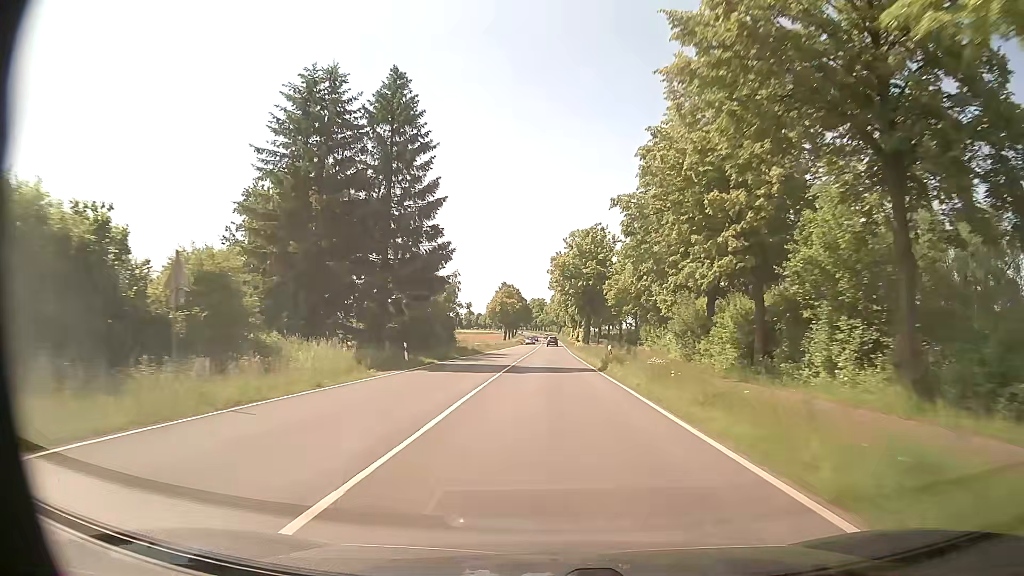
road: primary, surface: asphalt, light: Day
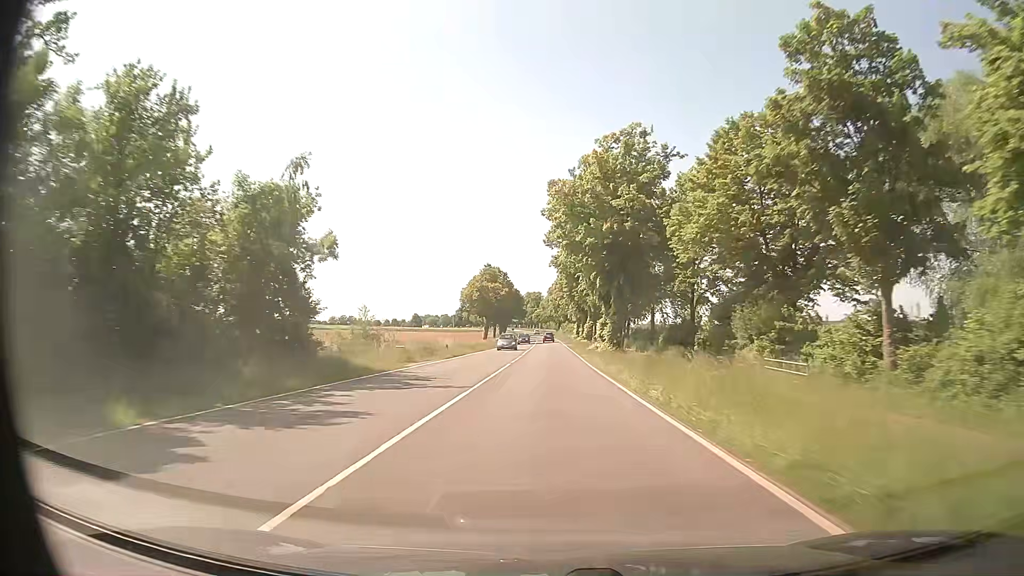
(+0.1, +37.9) m; 0°
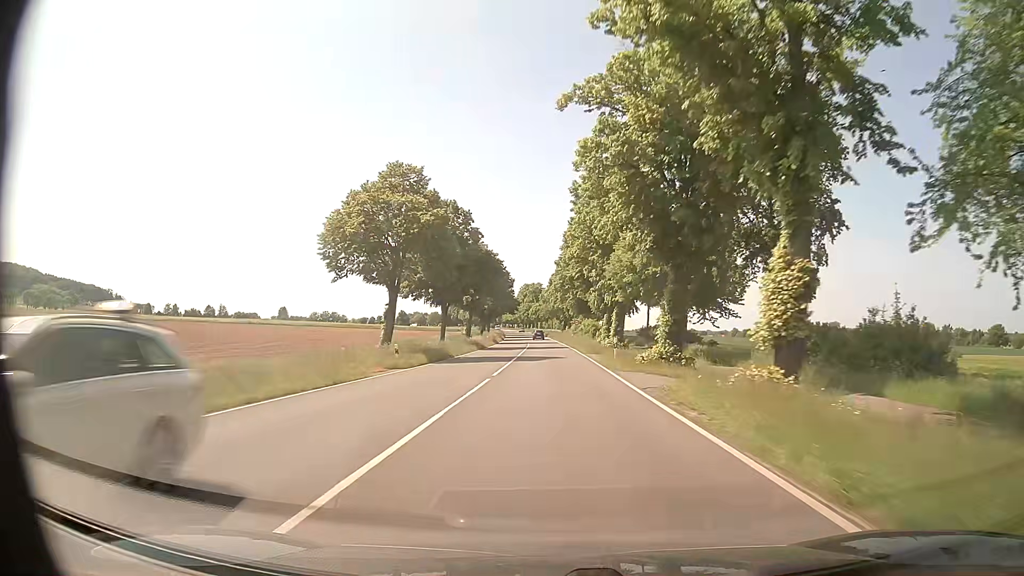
(0.0, +65.1) m; 0°
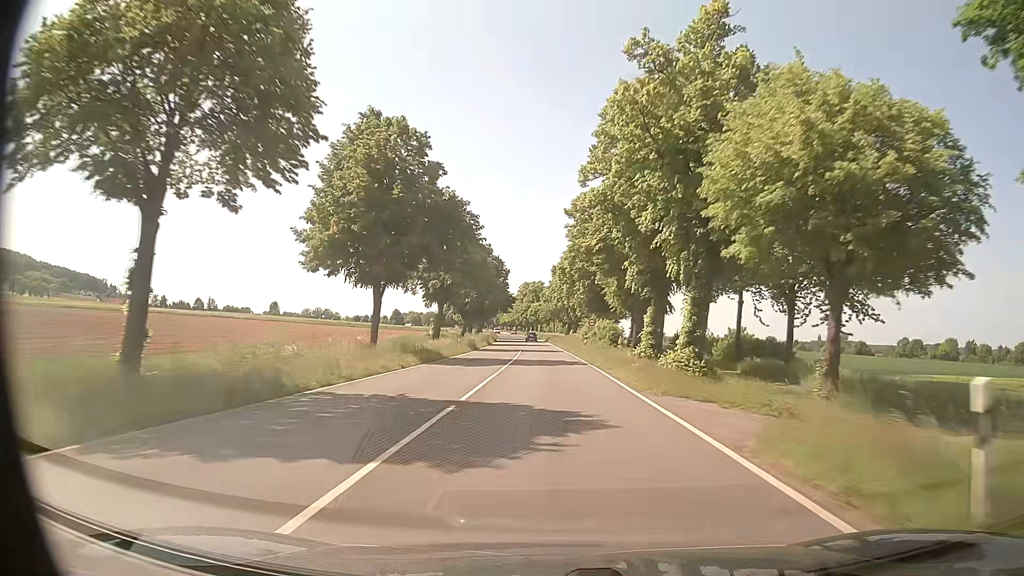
(-0.1, +26.5) m; 0°
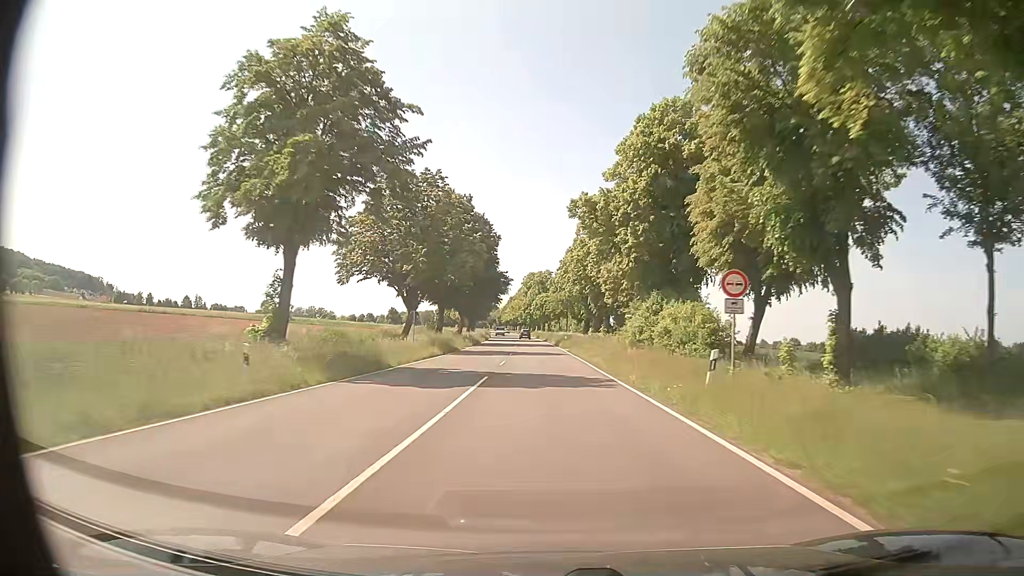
(-0.2, +40.1) m; -1°
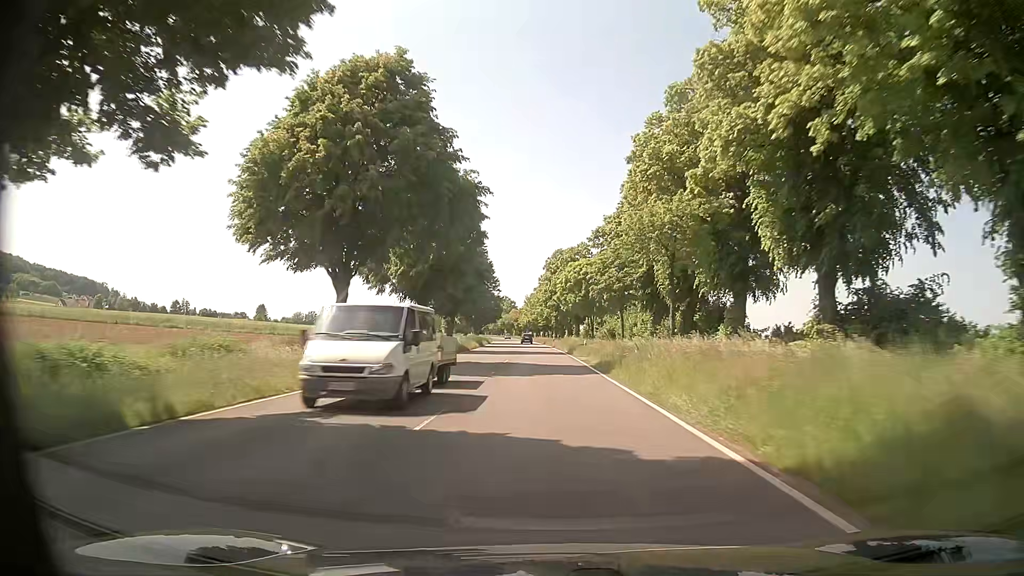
(-0.7, +67.8) m; -2°
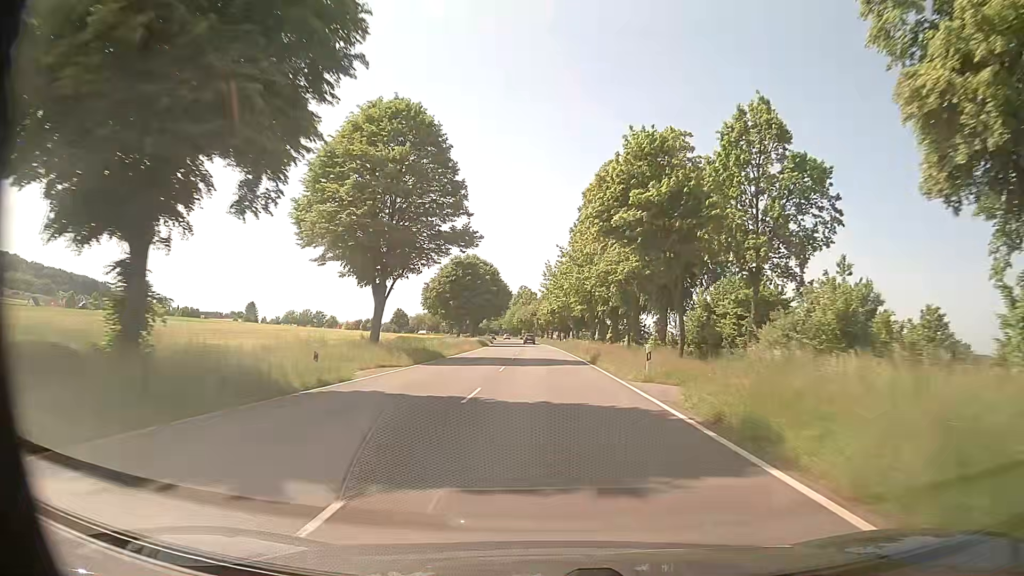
(-1.6, +68.3) m; -2°
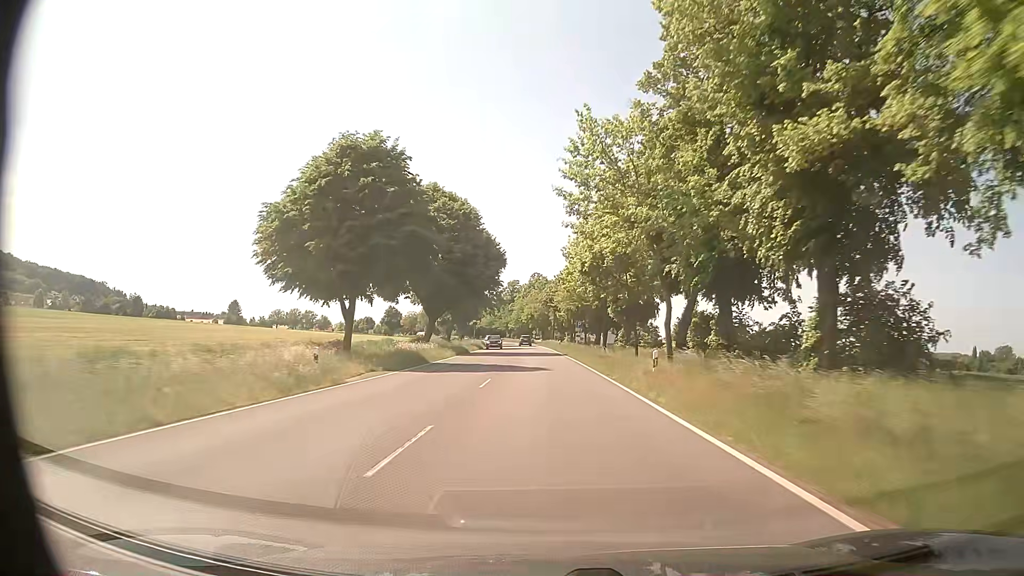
(-0.8, +55.2) m; -2°
(0, +10) (0, +20) (0, +30) (-1, +40) (-1, +50) (-1, +60) (-2, +70) (-2, +80) (-3, +90) (-3, +100) m
